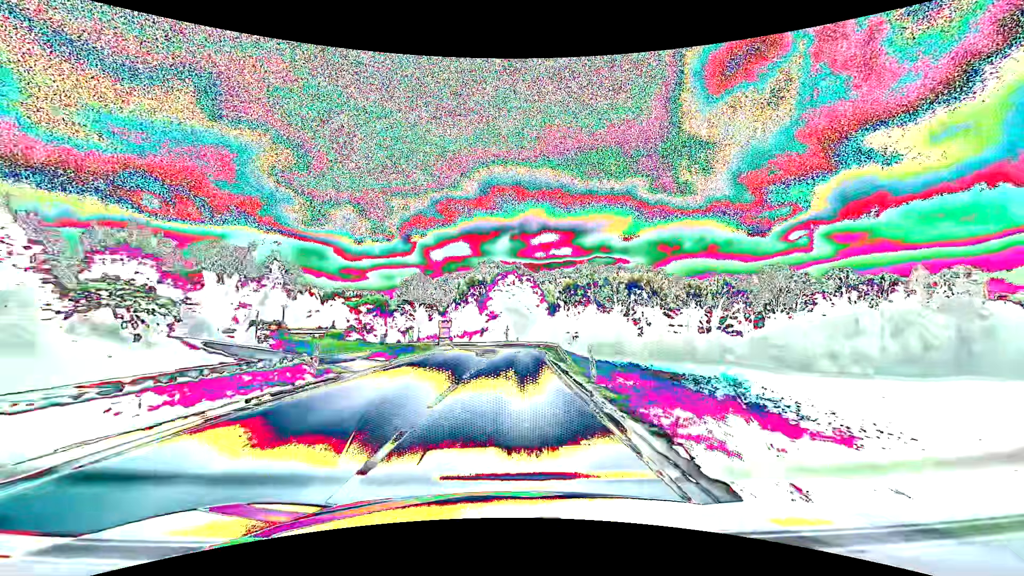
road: secondary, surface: asphalt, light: Day
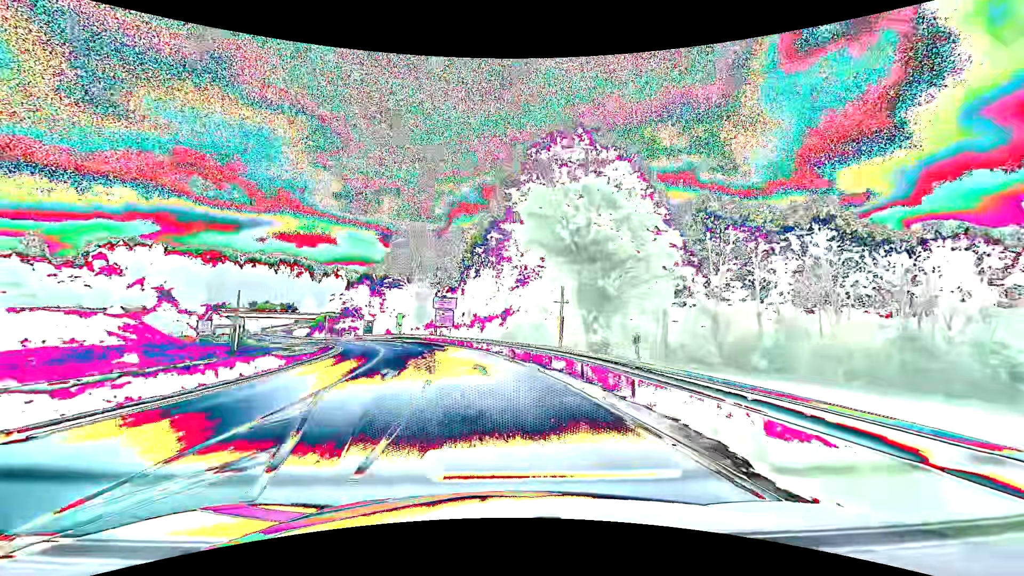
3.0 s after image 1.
(0.0, +52.7) m; -5°
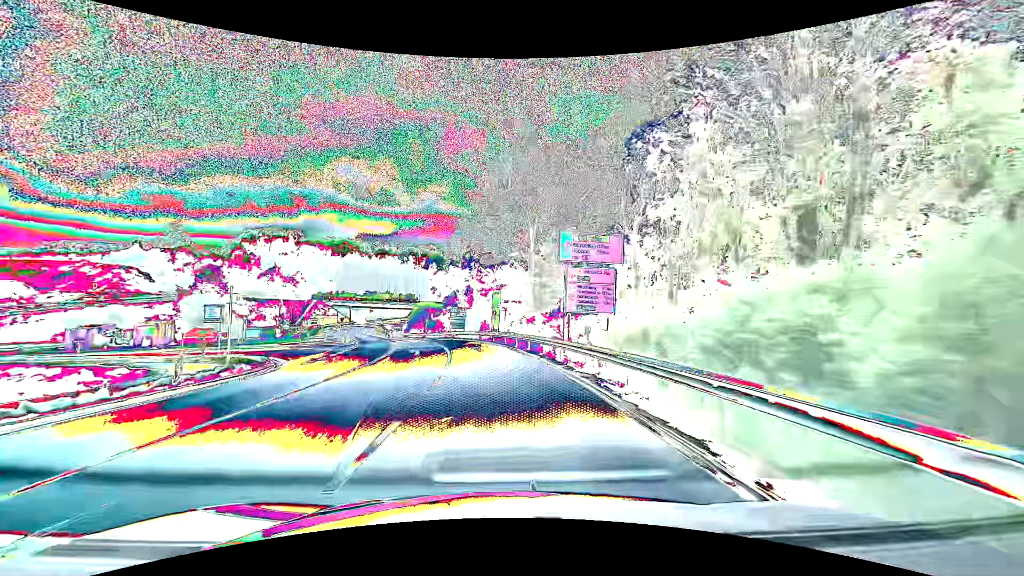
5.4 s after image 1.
(-5.7, +42.3) m; -15°
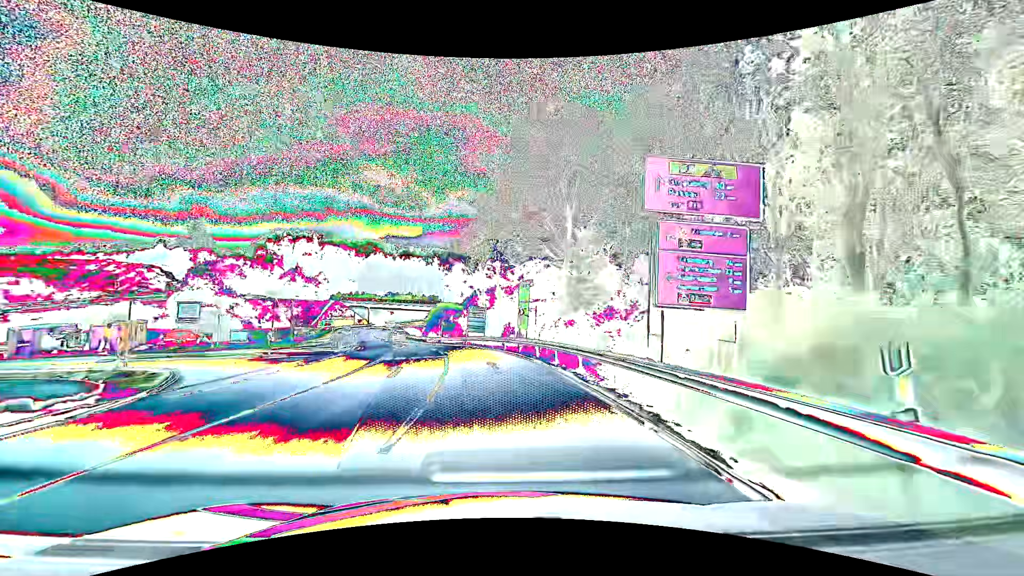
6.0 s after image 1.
(-0.3, +10.7) m; -3°
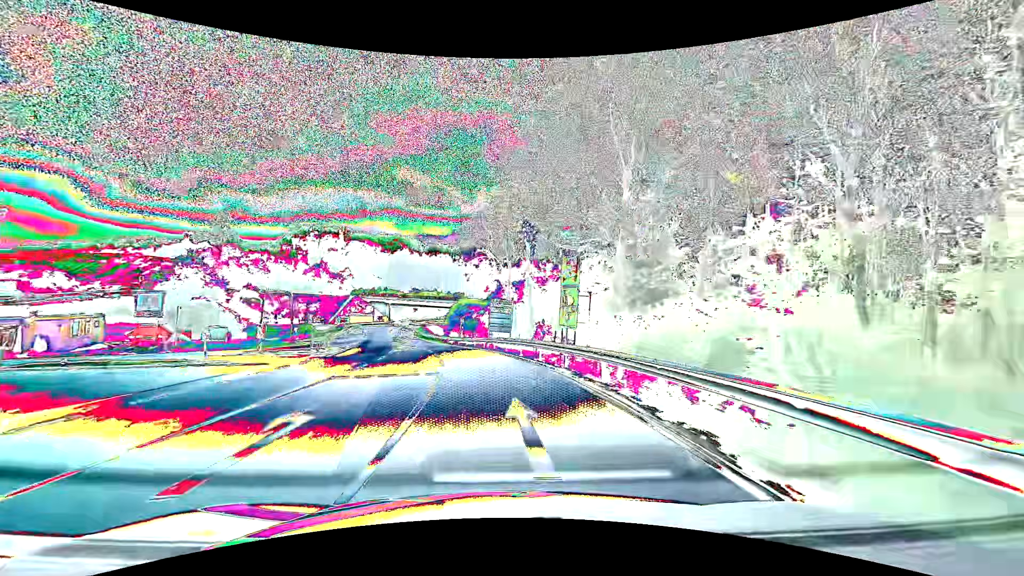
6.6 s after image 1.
(-0.3, +10.7) m; -3°
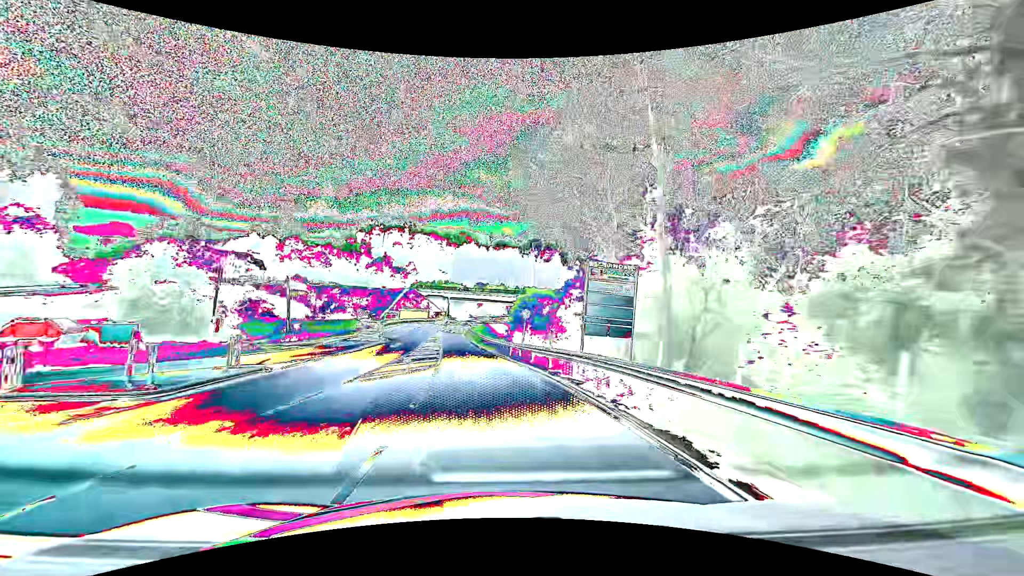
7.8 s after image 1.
(-1.5, +21.3) m; -8°
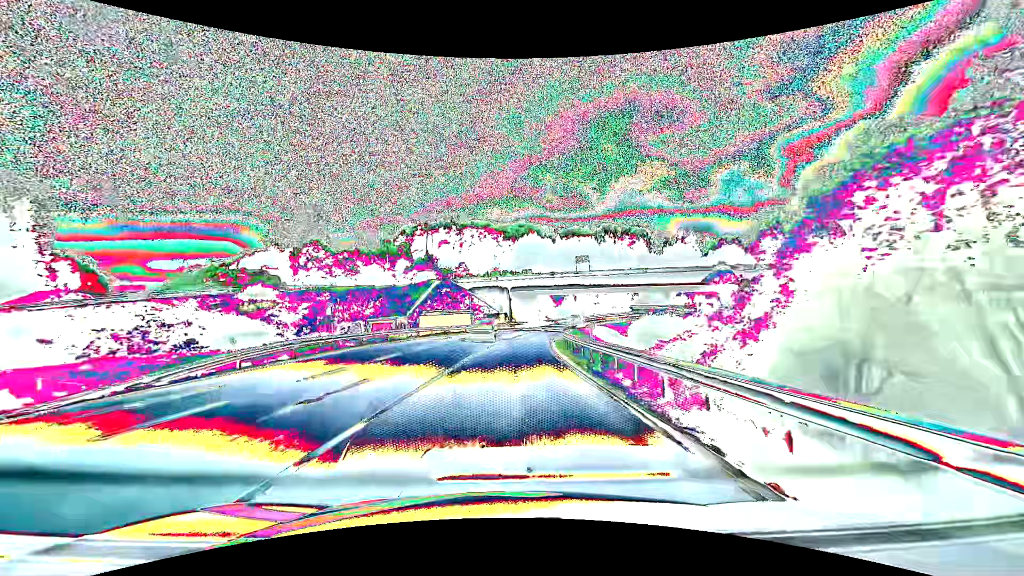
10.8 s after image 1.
(-6.3, +53.4) m; -8°
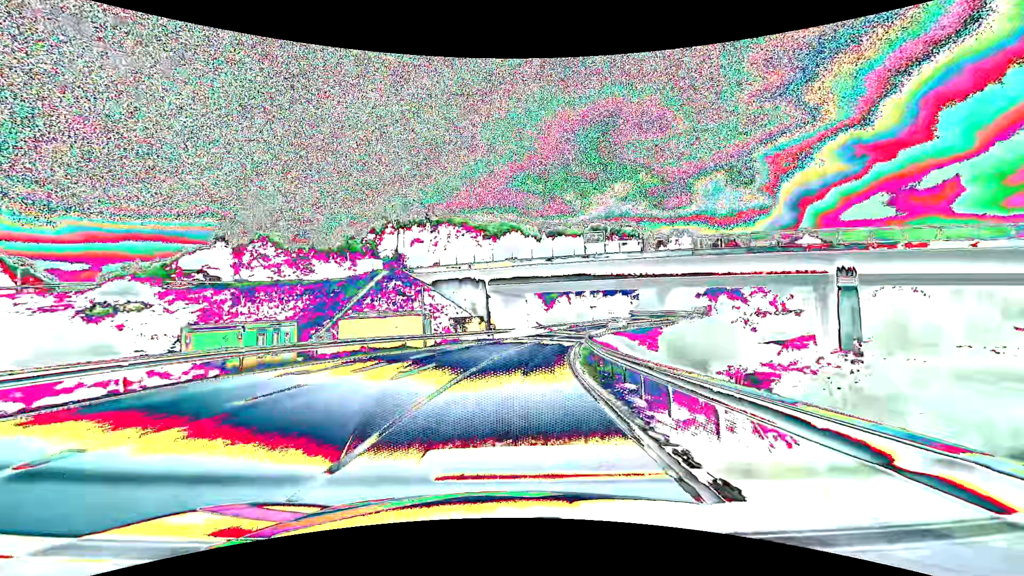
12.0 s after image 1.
(+0.3, +21.3) m; +2°
(0, +10) (+1, +20) (+2, +30) (+4, +40) (+6, +49) (+9, +59) (+12, +68) (+16, +78) (+21, +86) (+26, +95) m
